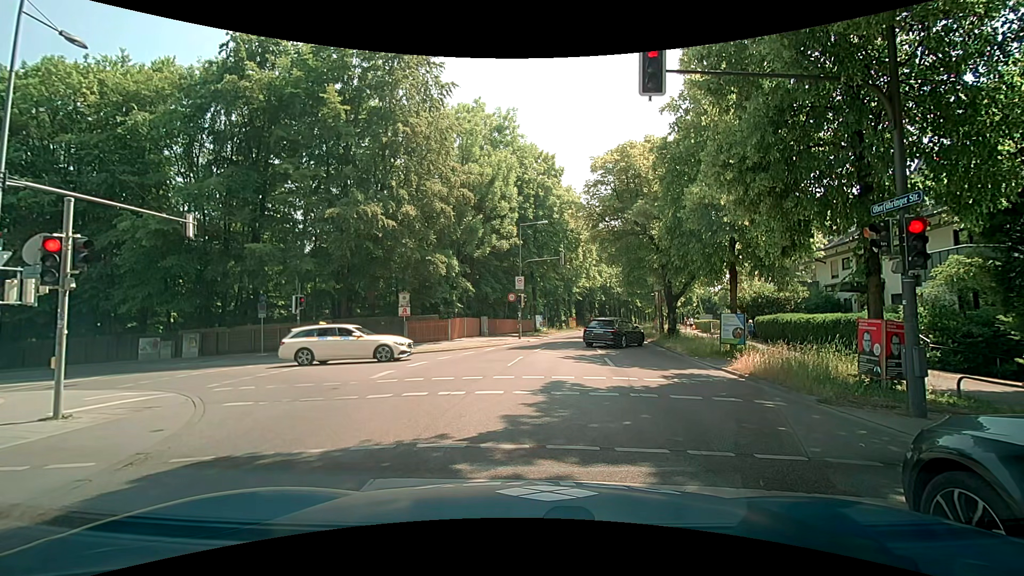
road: secondary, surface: asphalt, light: Day
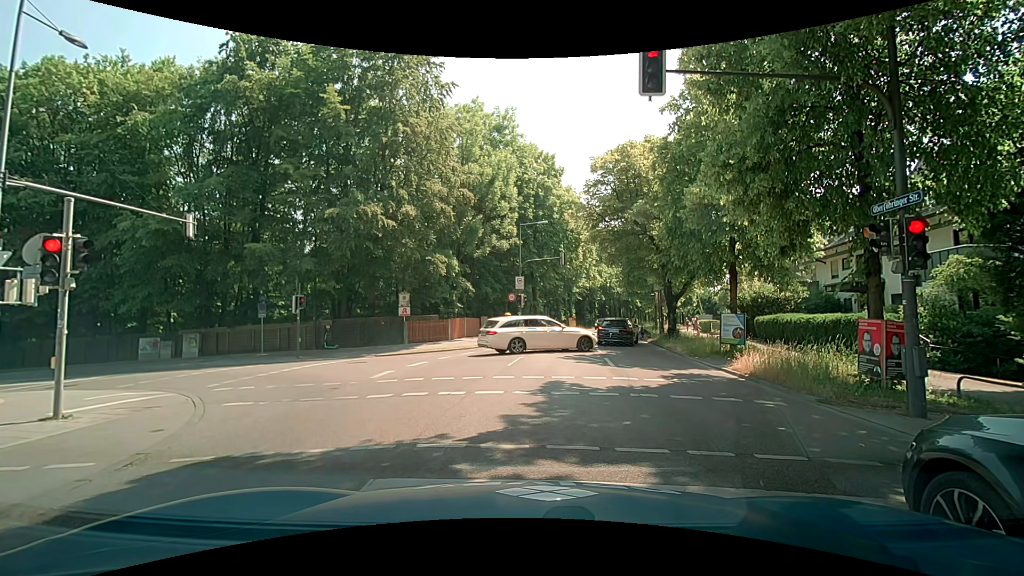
(0.0, 0.0) m; 0°
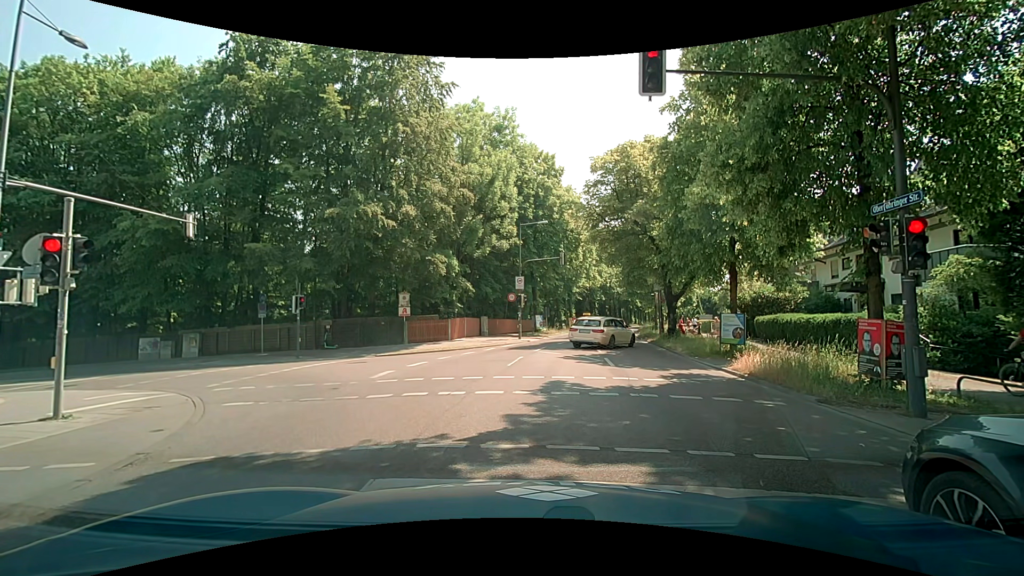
(0.0, 0.0) m; 0°
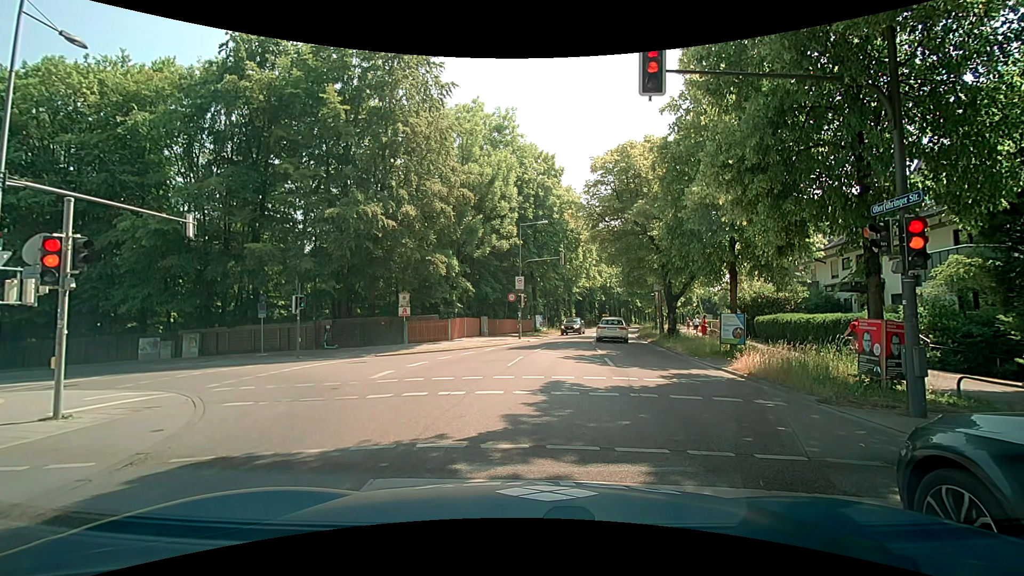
(0.0, 0.0) m; 0°
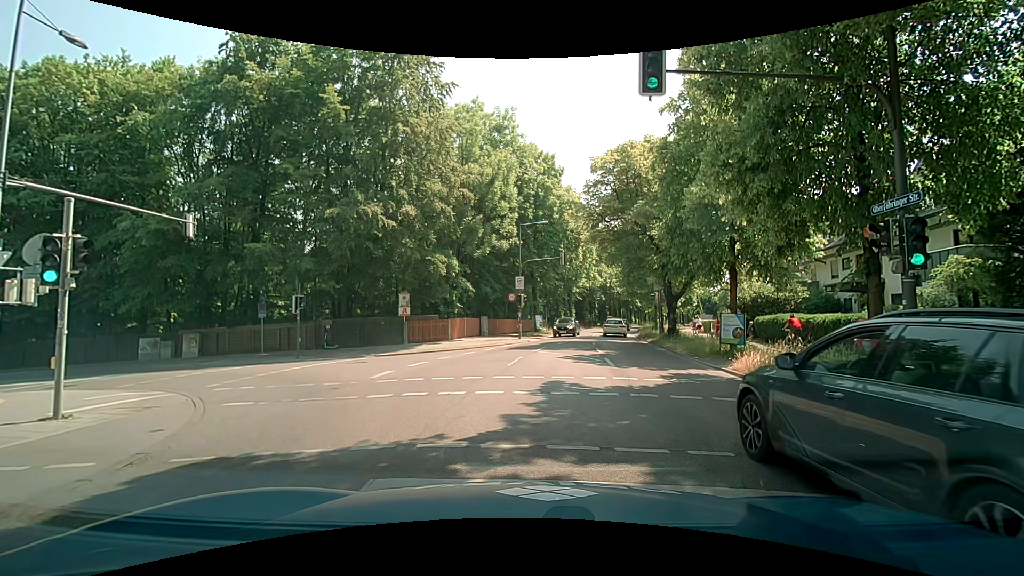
(0.0, 0.0) m; 0°
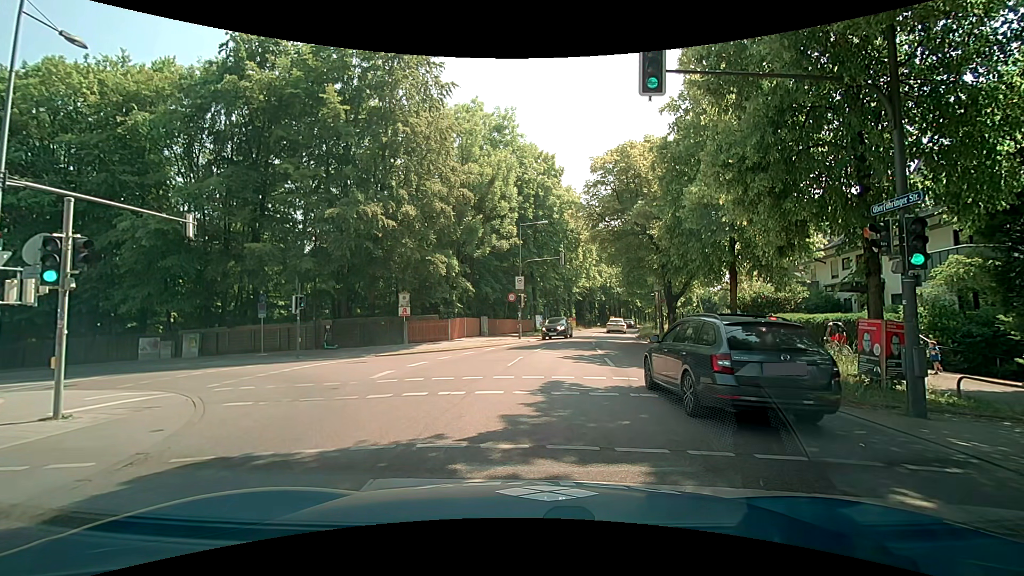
(0.0, 0.0) m; 0°
